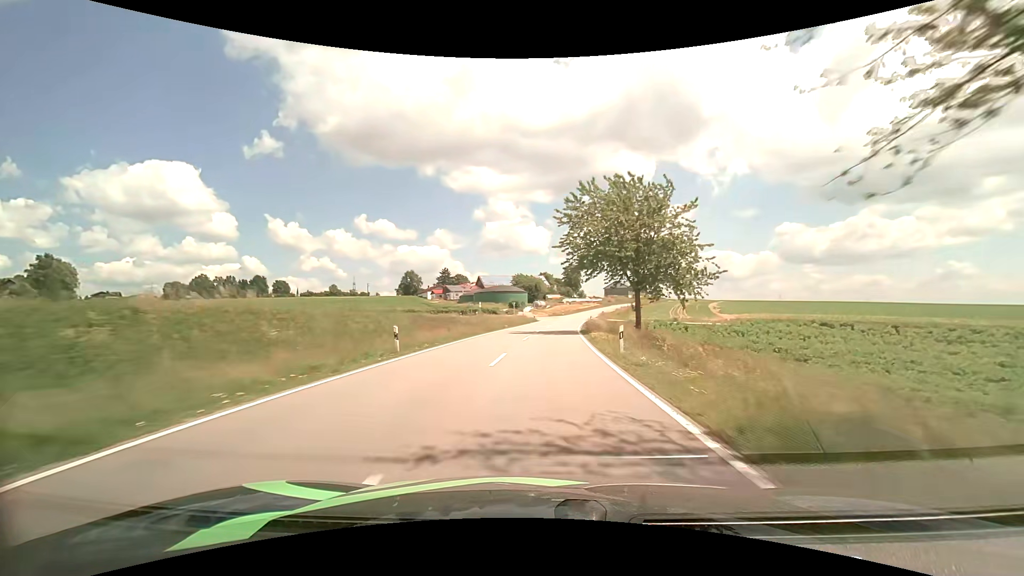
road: tertiary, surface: asphalt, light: Day
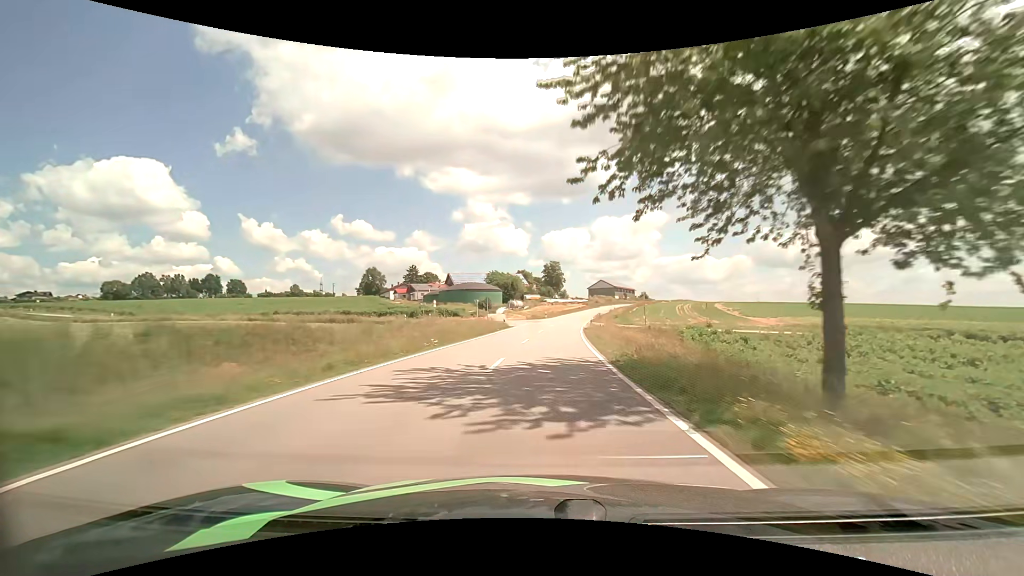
(+0.5, +25.3) m; +2°
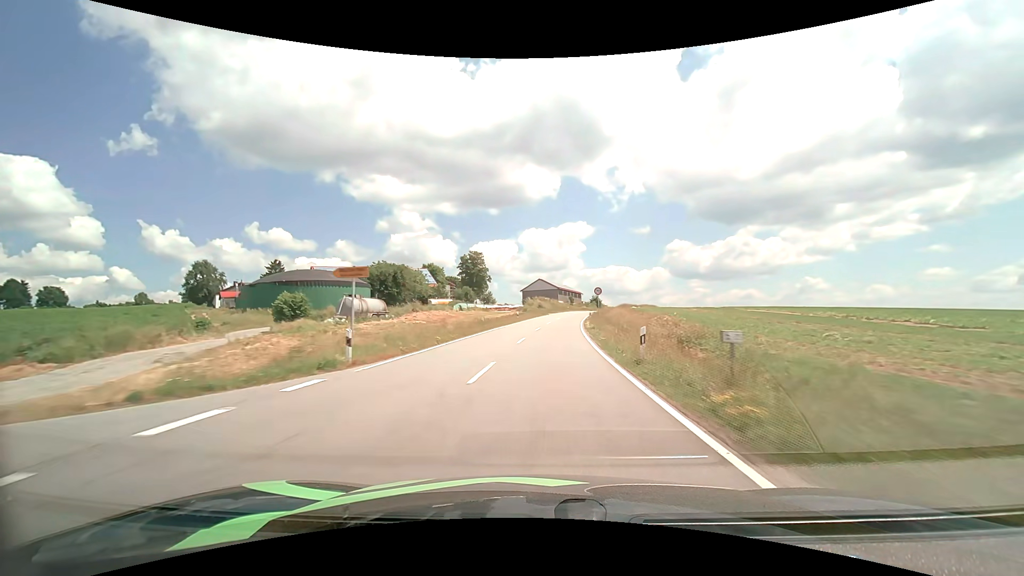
(+4.3, +64.3) m; +8°
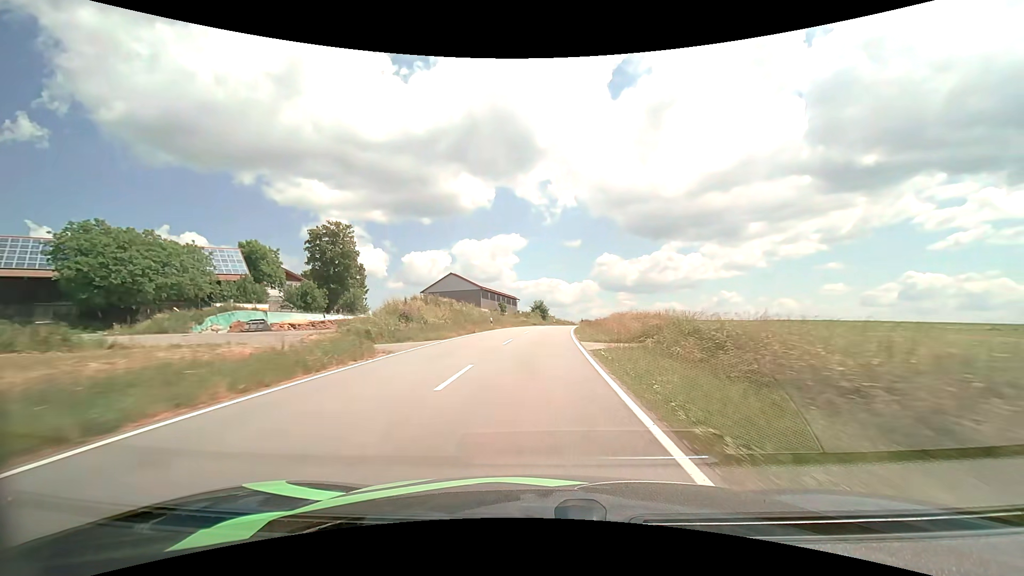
(+4.4, +61.8) m; +8°
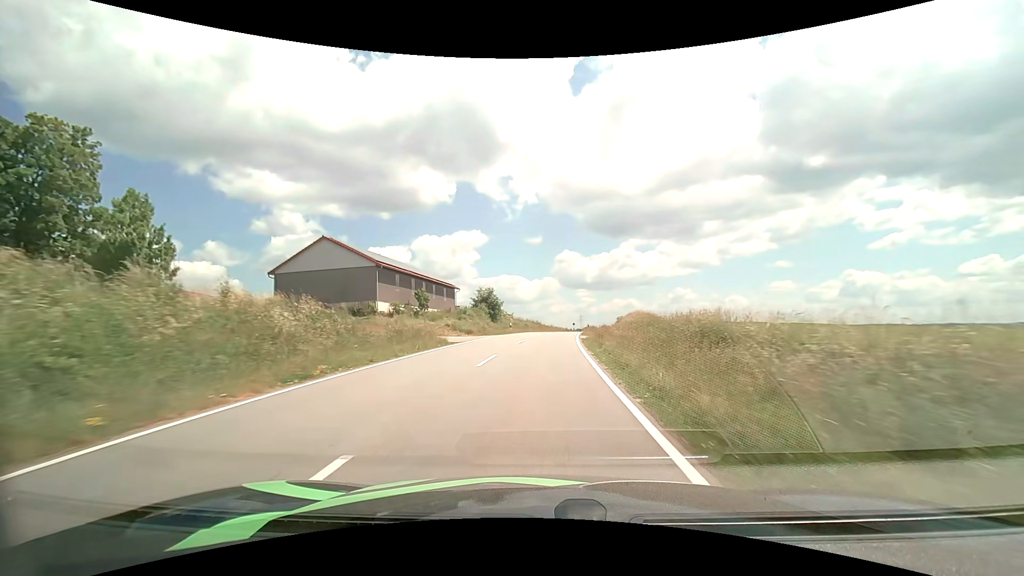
(+1.8, +44.5) m; +5°
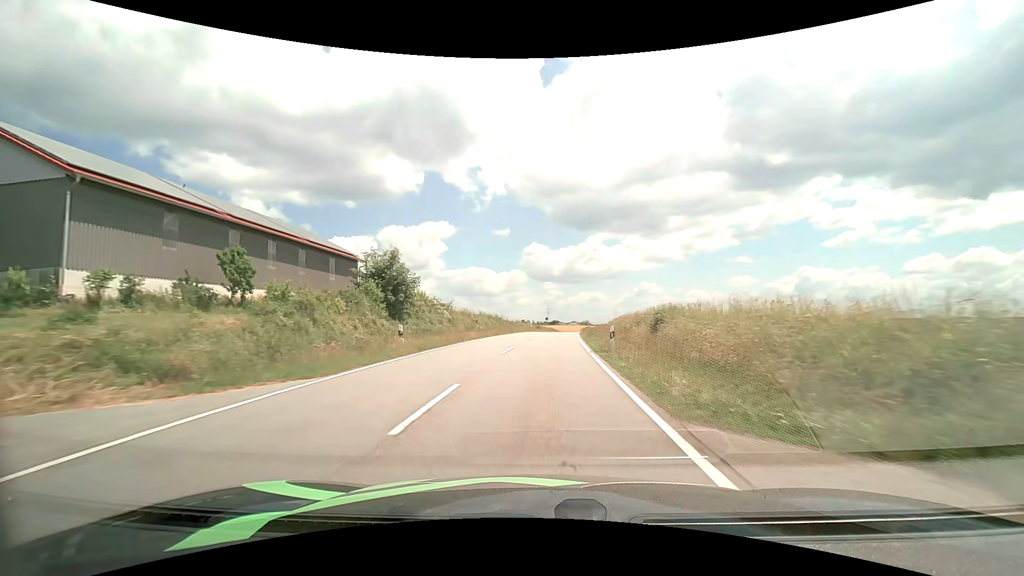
(+1.0, +32.2) m; +4°
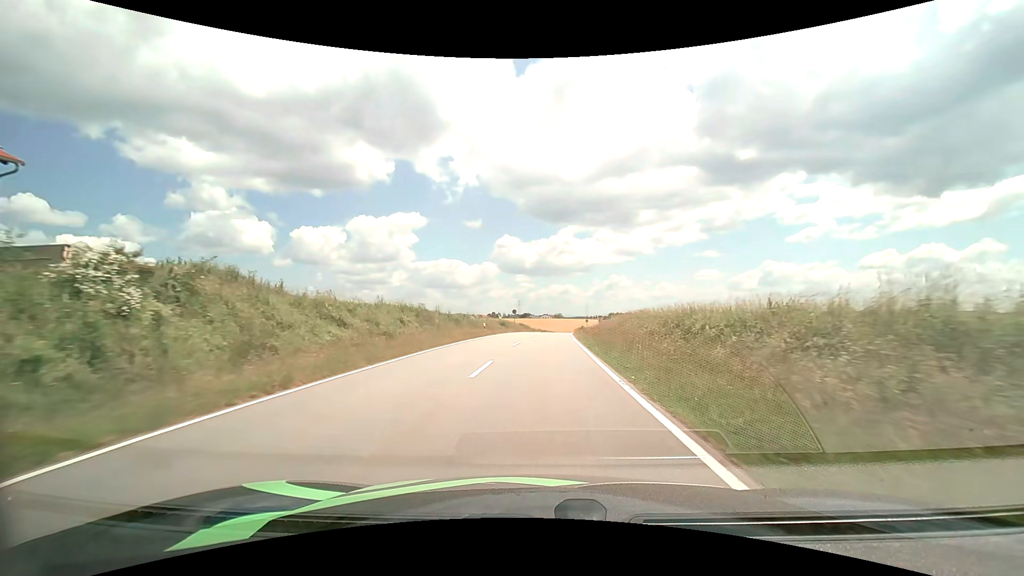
(+1.0, +31.5) m; +3°
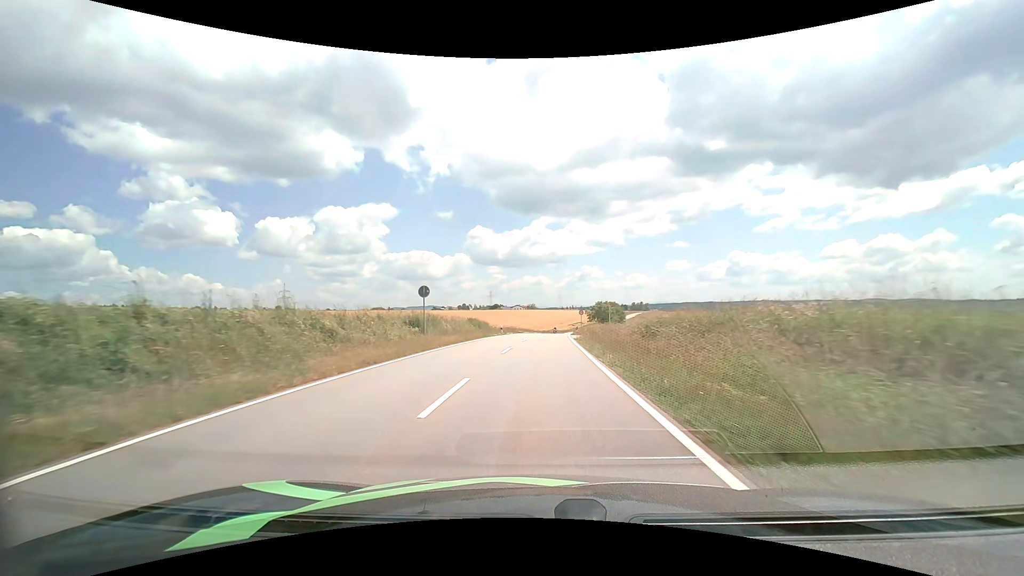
(+1.2, +41.8) m; +3°
(0, +10) (0, +20) (+1, +30) (+1, +40) (+2, +50) (+2, +60) (+3, +70) (+4, +80) (+5, +90) (+6, +100) m
